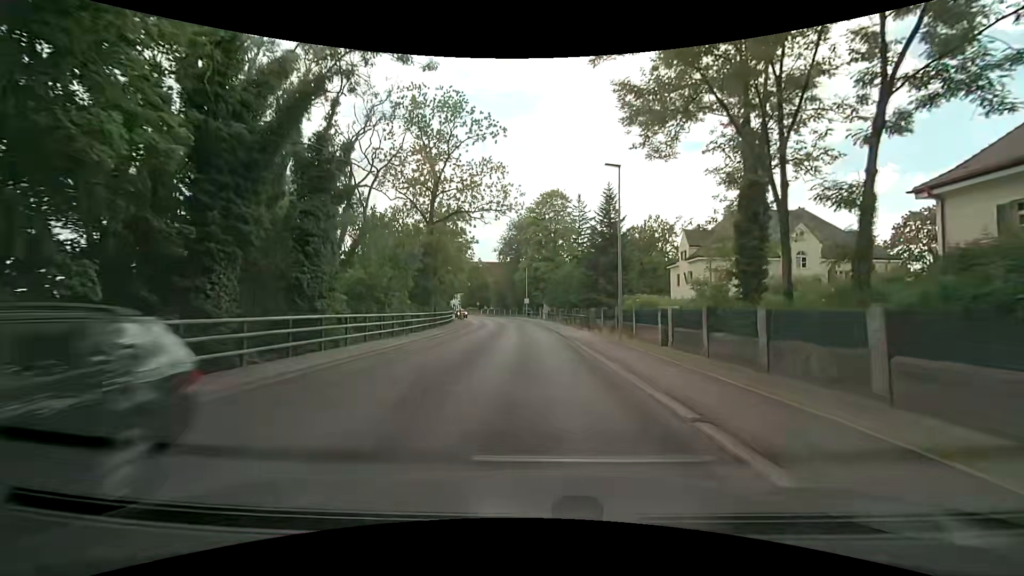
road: secondary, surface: asphalt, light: Day
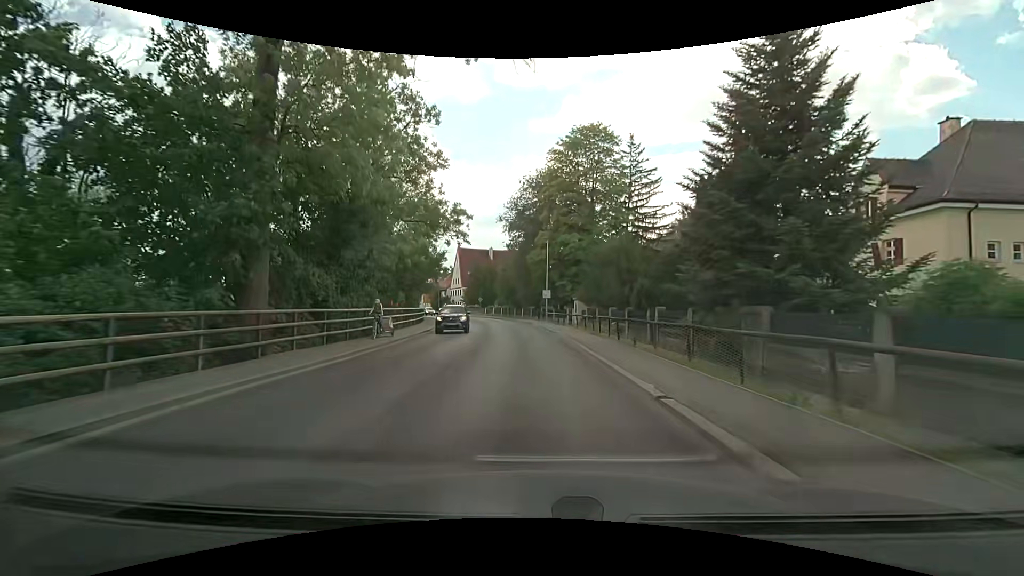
(-0.6, +30.4) m; -2°
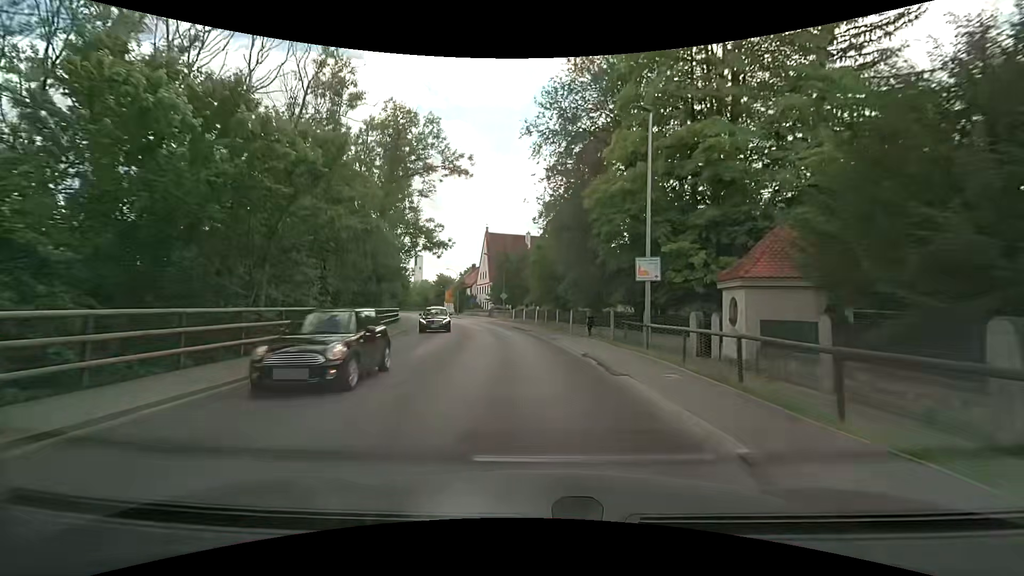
(-0.9, +30.8) m; -5°
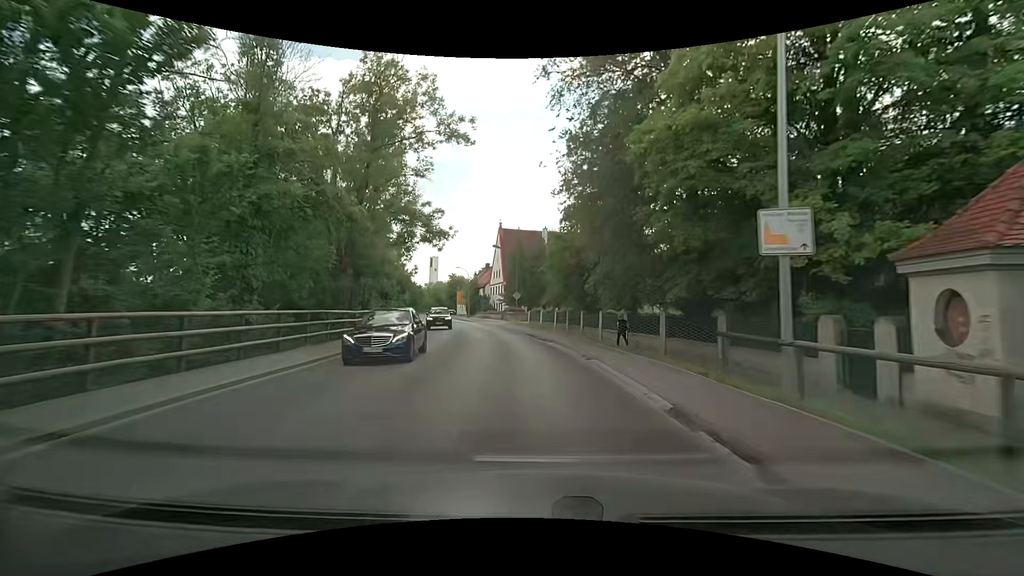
(-0.1, +7.7) m; -2°
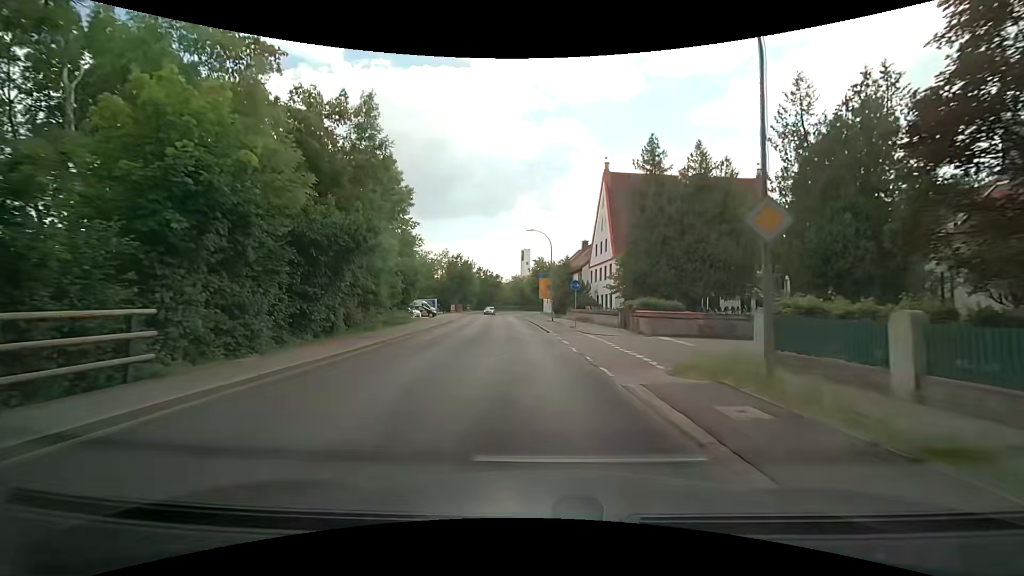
(-3.6, +37.6) m; -11°
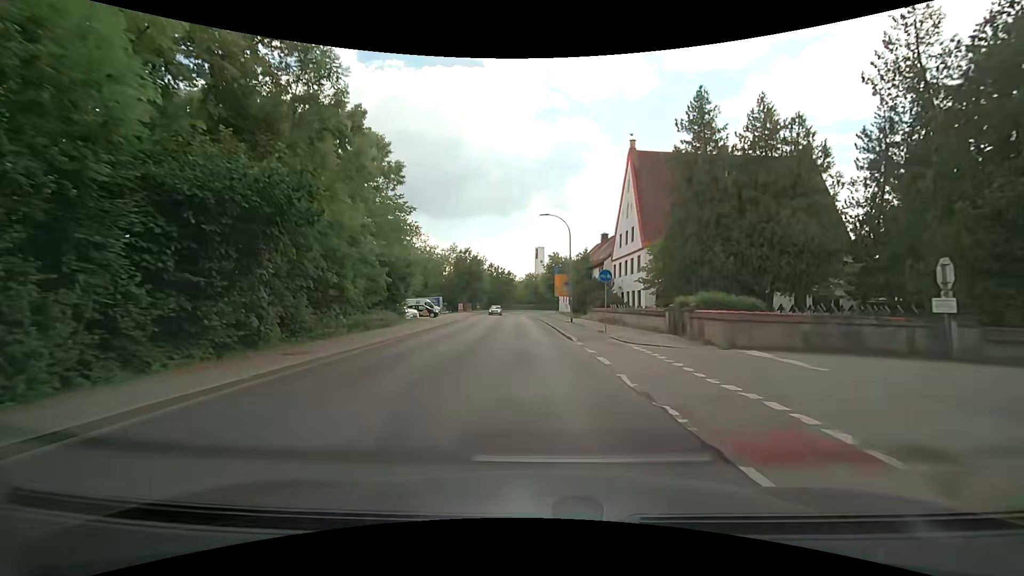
(-0.1, +7.3) m; -2°
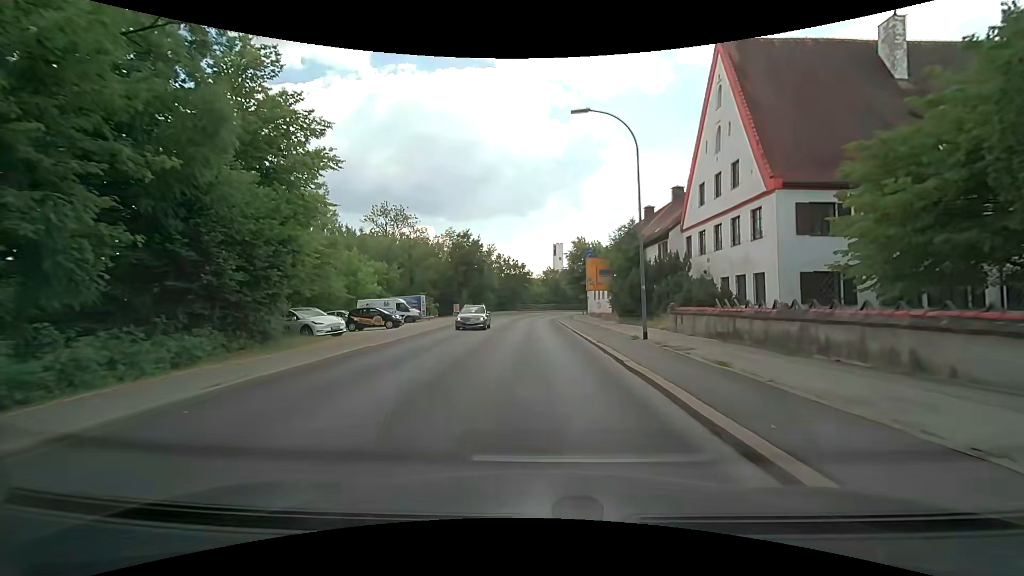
(-0.6, +21.1) m; -2°
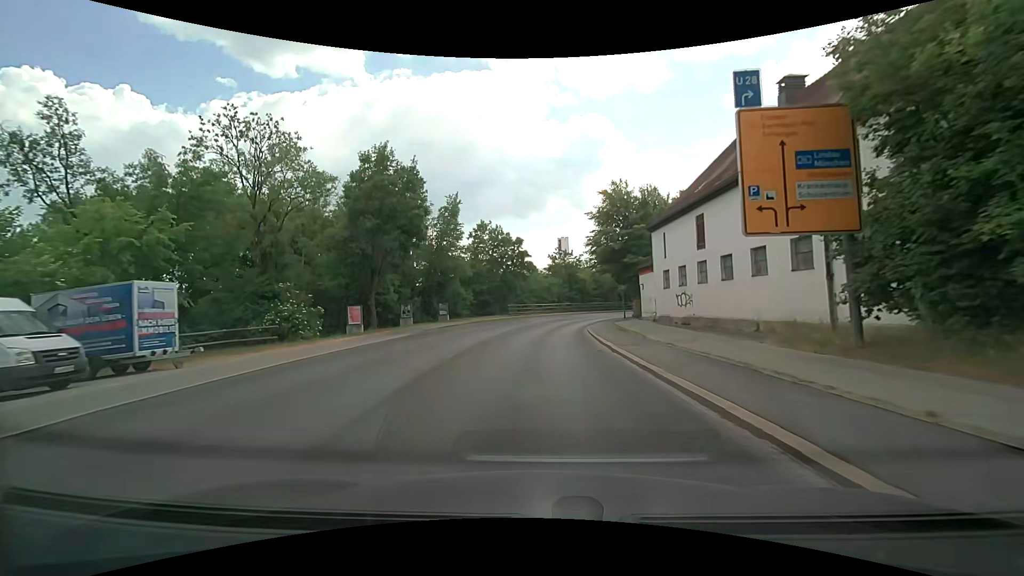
(-0.3, +35.0) m; -1°
